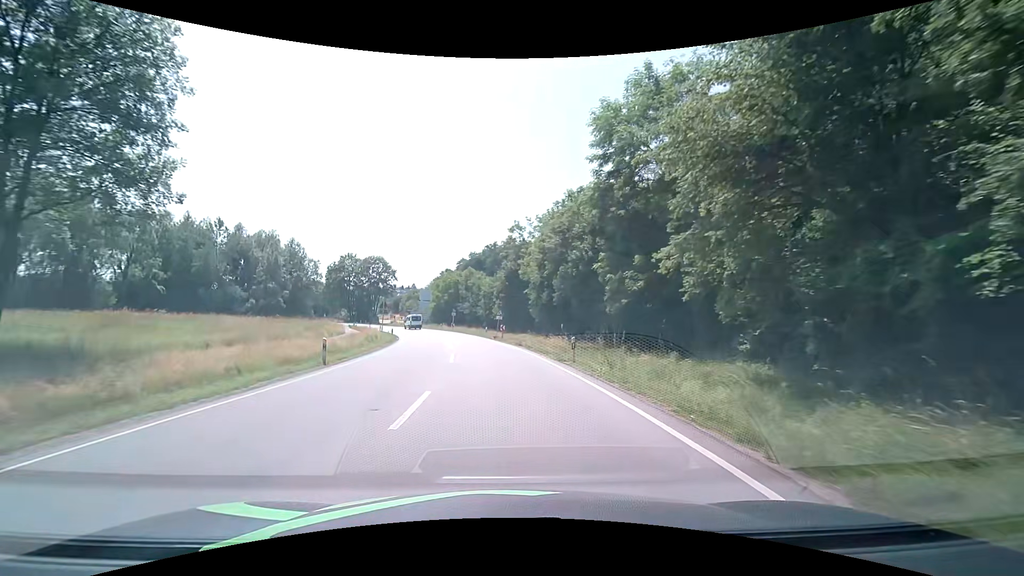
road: primary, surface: asphalt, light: Day
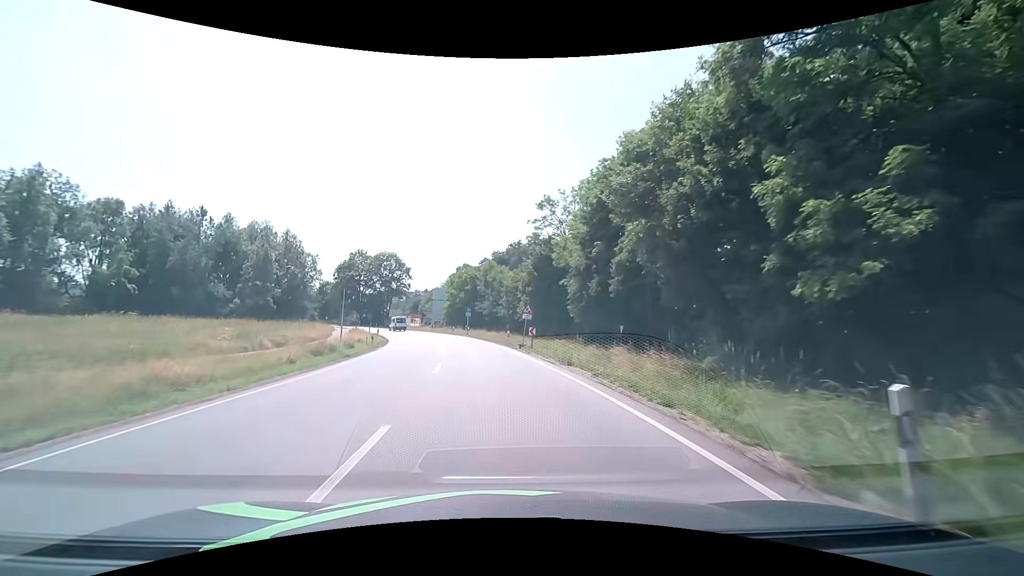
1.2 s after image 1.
(-0.5, +15.7) m; -3°
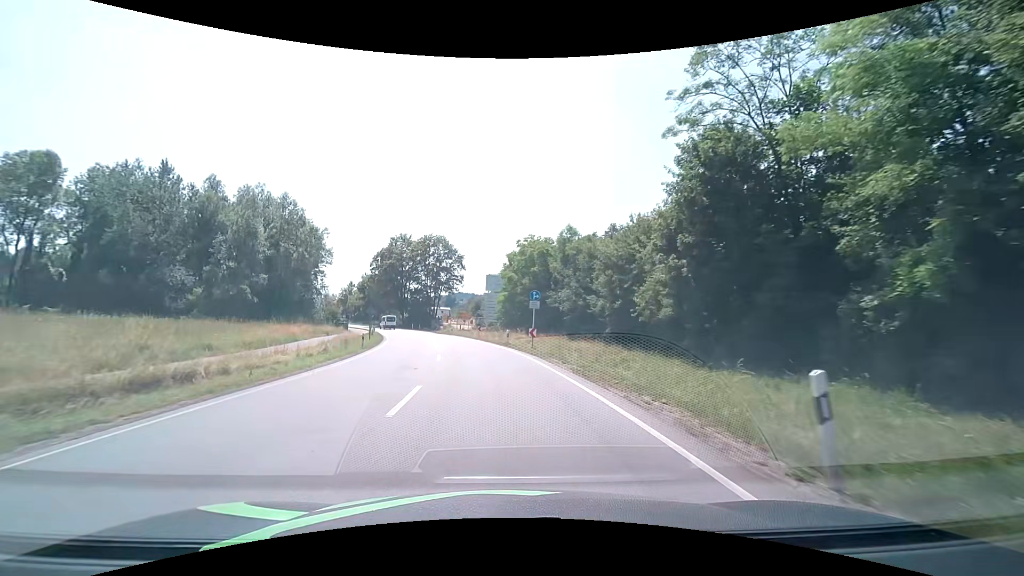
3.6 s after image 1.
(-2.2, +30.8) m; -8°
(0, +10) (-1, +20) (-2, +30) (-4, +40) (-6, +50) (-8, +59) (-11, +69) (-15, +78) (-19, +87) (-23, +96) m
